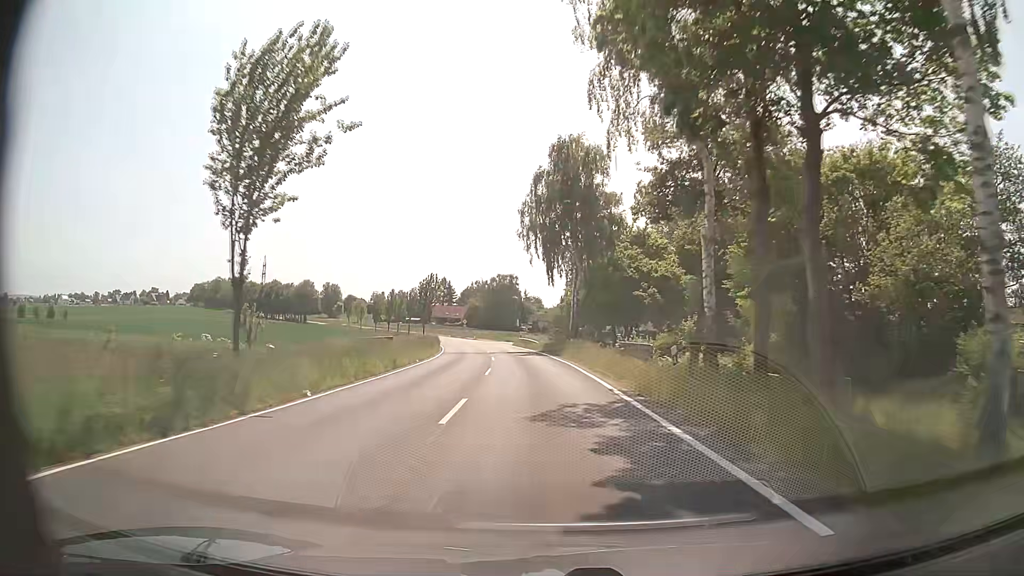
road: tertiary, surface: asphalt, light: Day
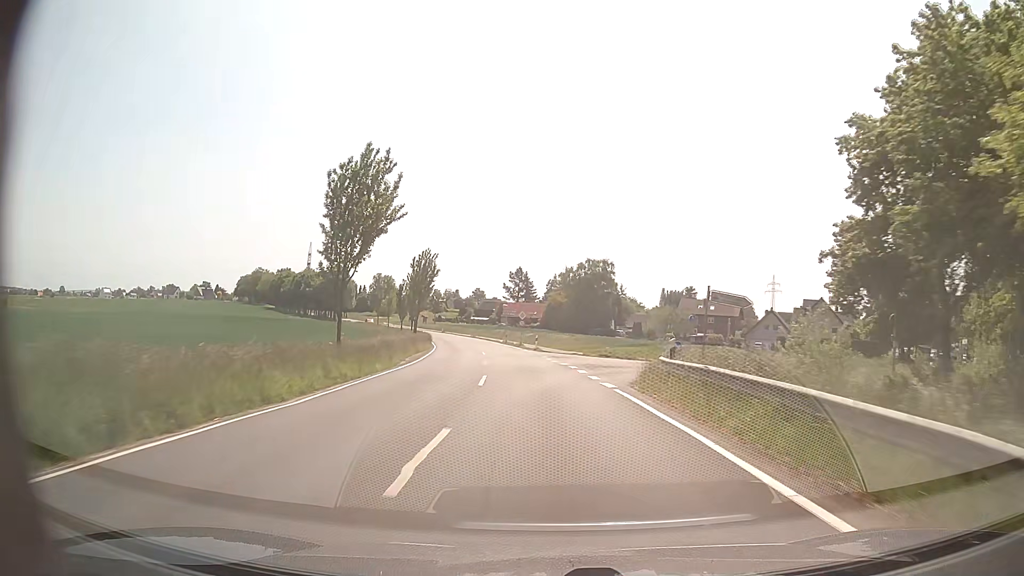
(-3.3, +53.1) m; -7°
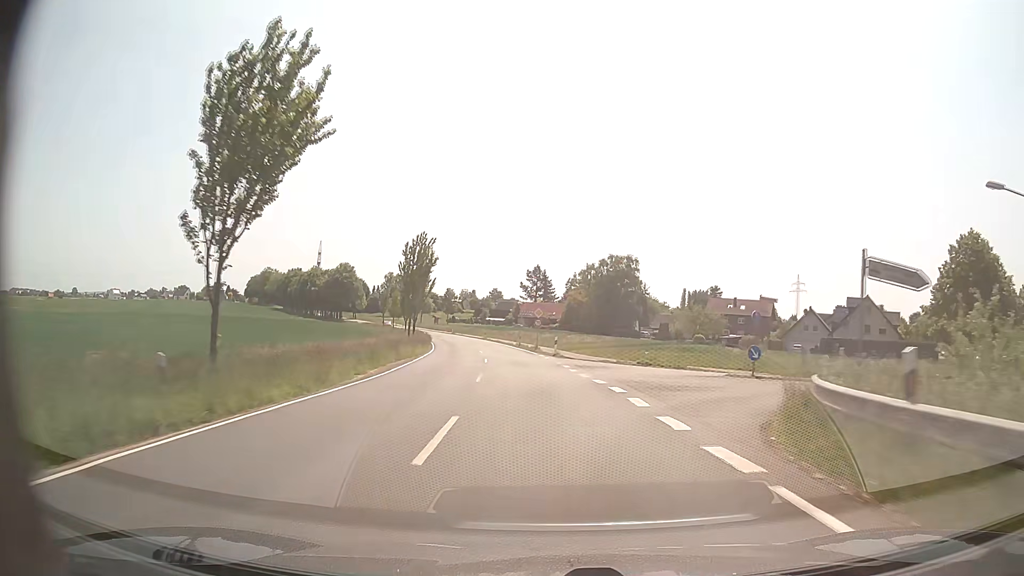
(-0.2, +10.7) m; -2°
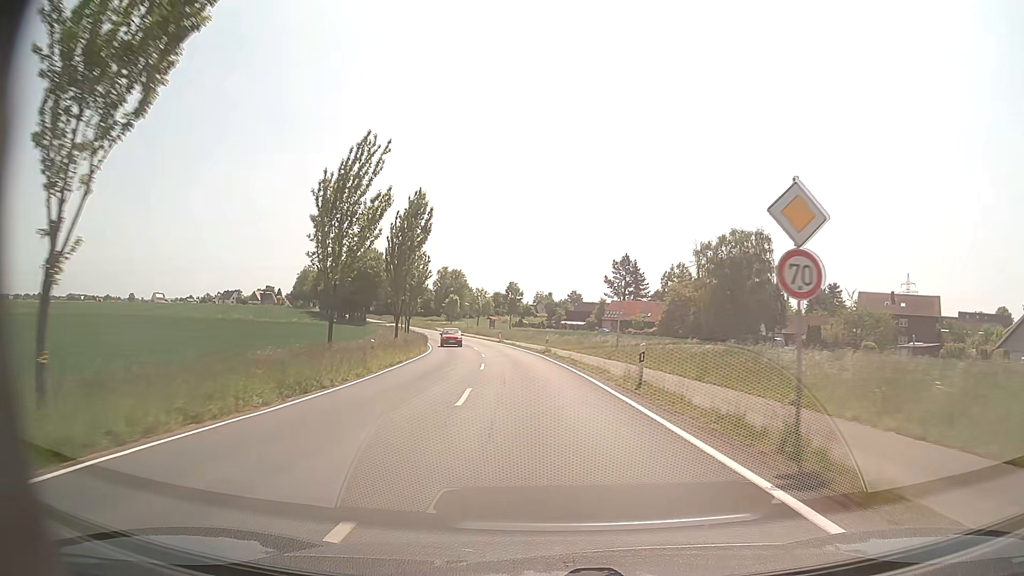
(-2.6, +42.7) m; -7°
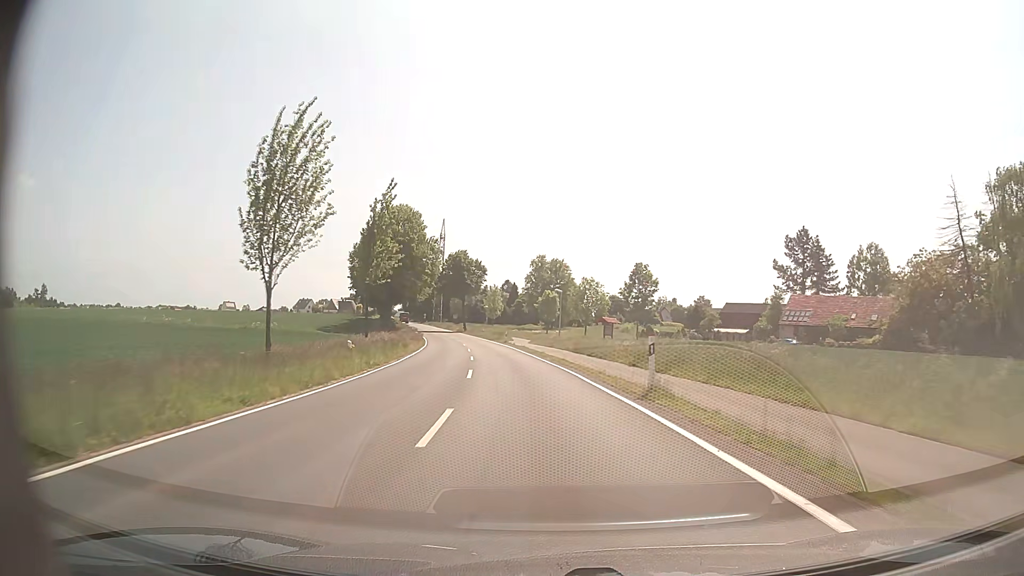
(-4.3, +53.4) m; -10°
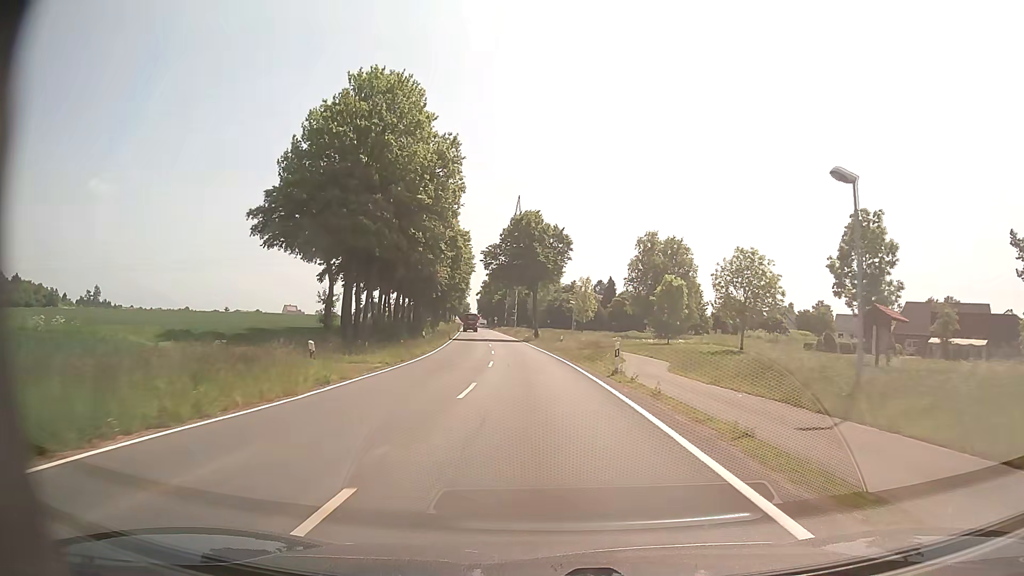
(-3.1, +42.7) m; -8°
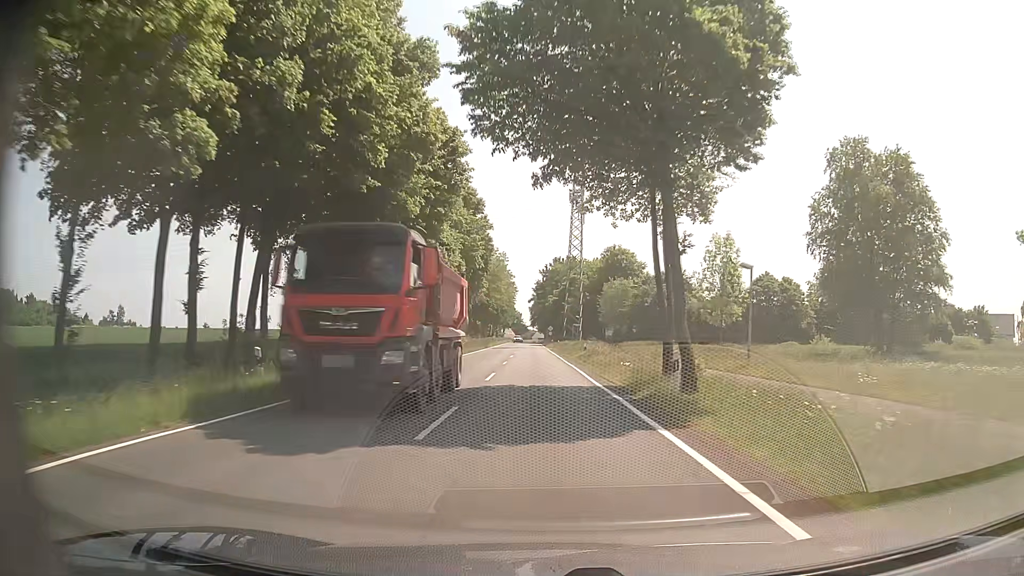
(-2.8, +53.4) m; -5°
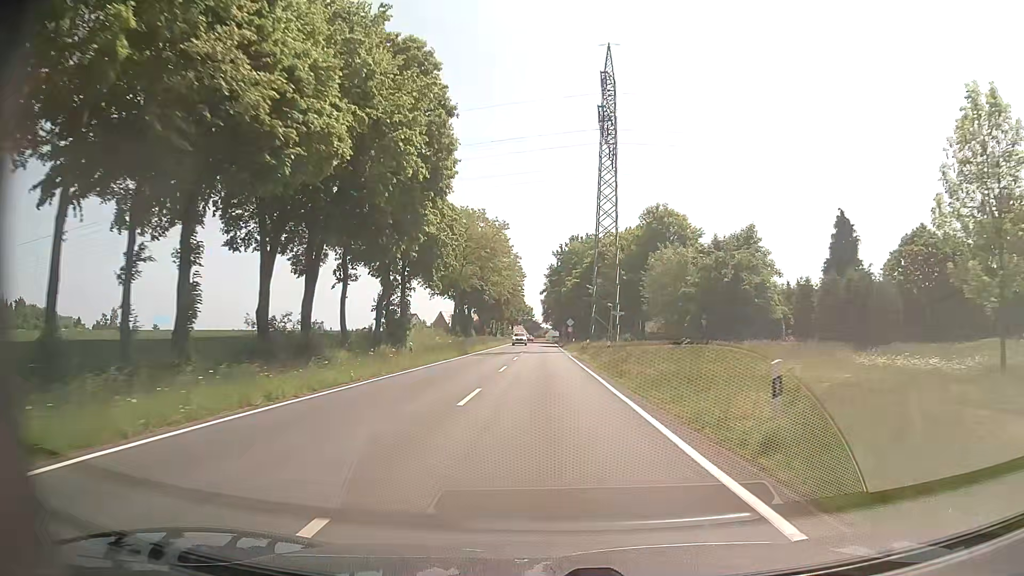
(-0.5, +32.0) m; -1°
(0, +10) (0, +20) (0, +30) (0, +40) (0, +50) (0, +60) (0, +70) (0, +80) (0, +90) (0, +100) m
